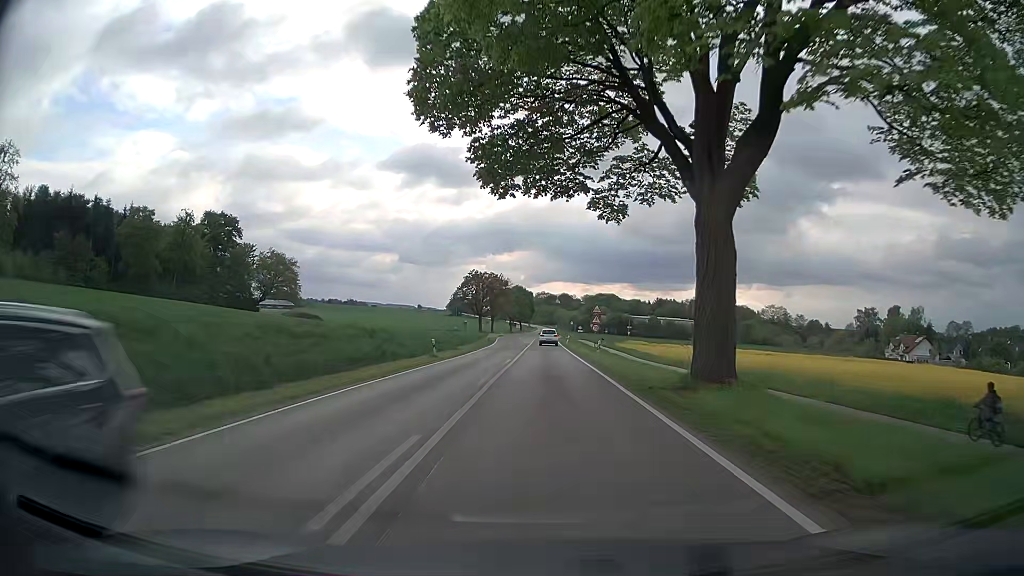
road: secondary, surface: asphalt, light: Day
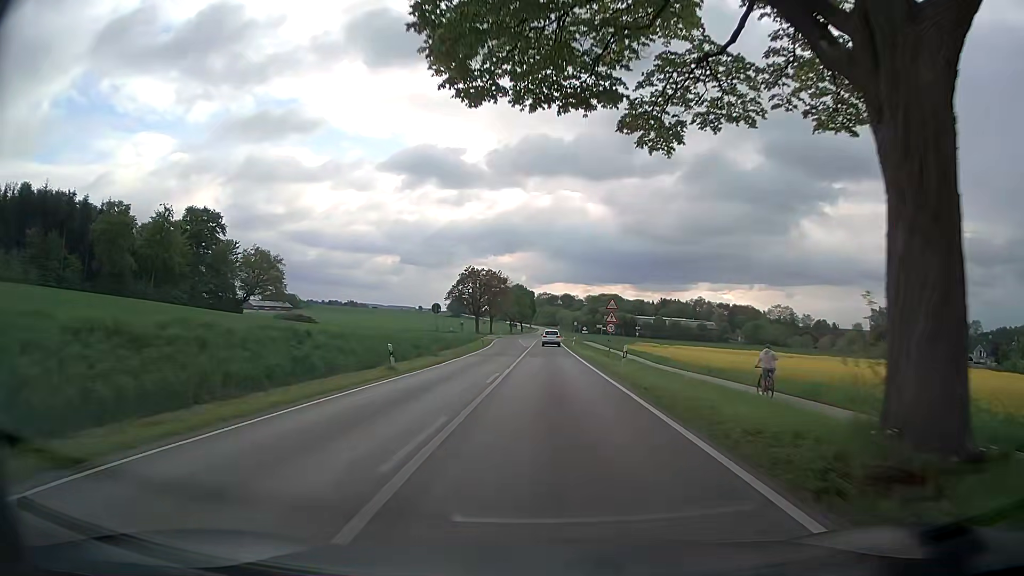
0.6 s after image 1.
(0.0, +9.8) m; 0°
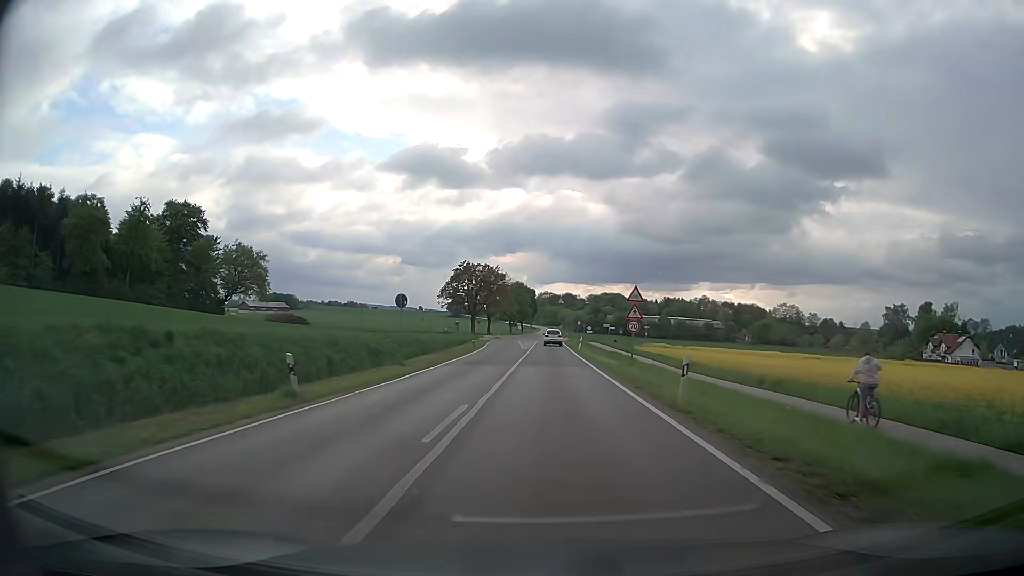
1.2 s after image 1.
(-0.1, +9.7) m; 0°
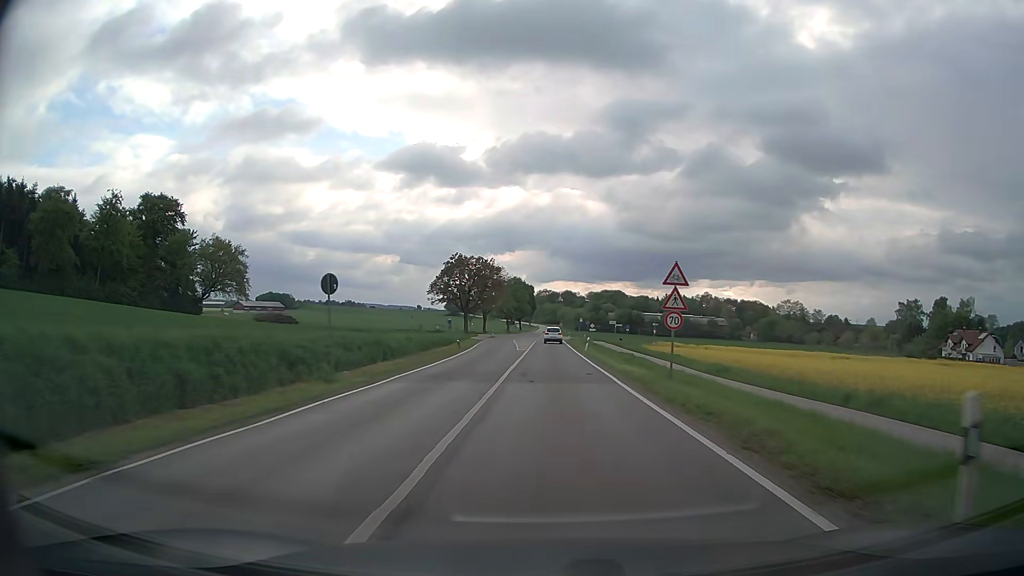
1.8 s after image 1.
(0.0, +9.6) m; 0°
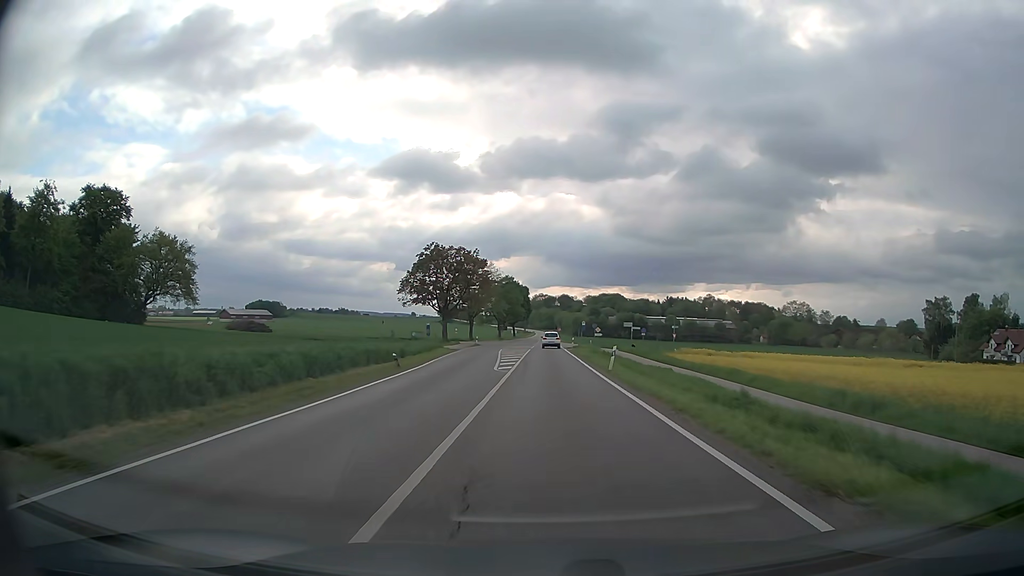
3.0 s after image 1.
(+0.1, +19.4) m; 0°
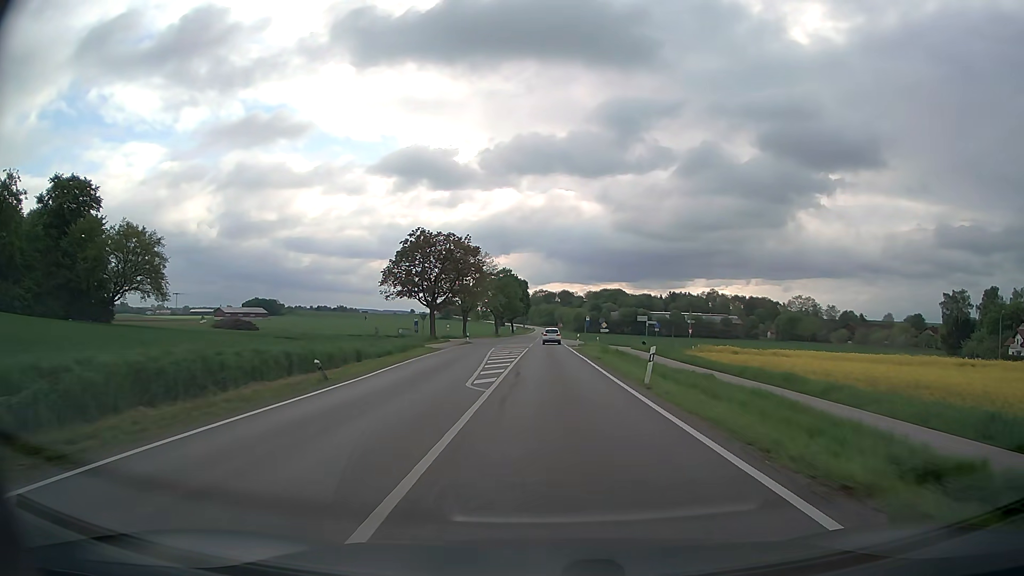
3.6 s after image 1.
(0.0, +9.9) m; 0°
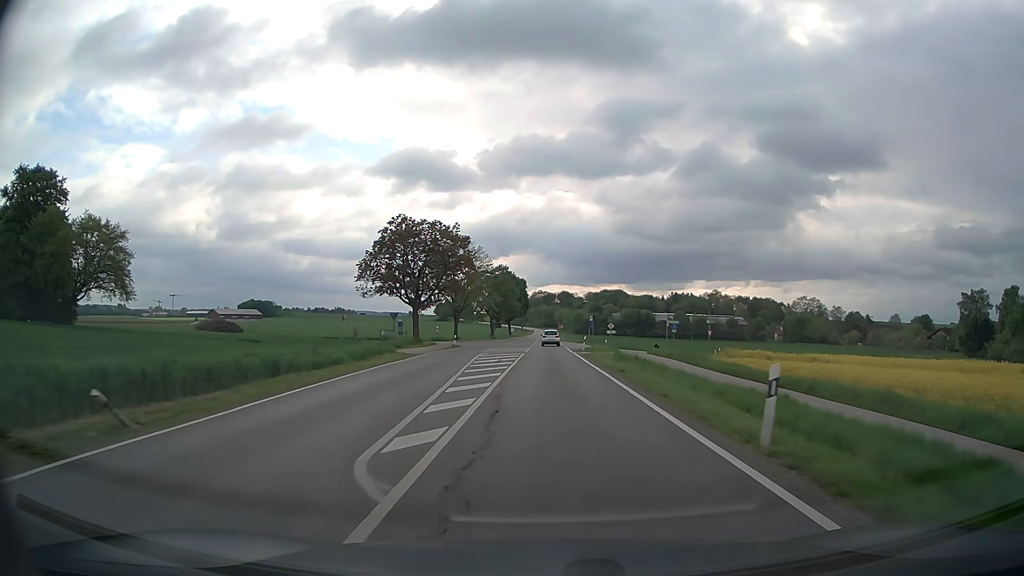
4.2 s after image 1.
(0.0, +10.0) m; 0°
